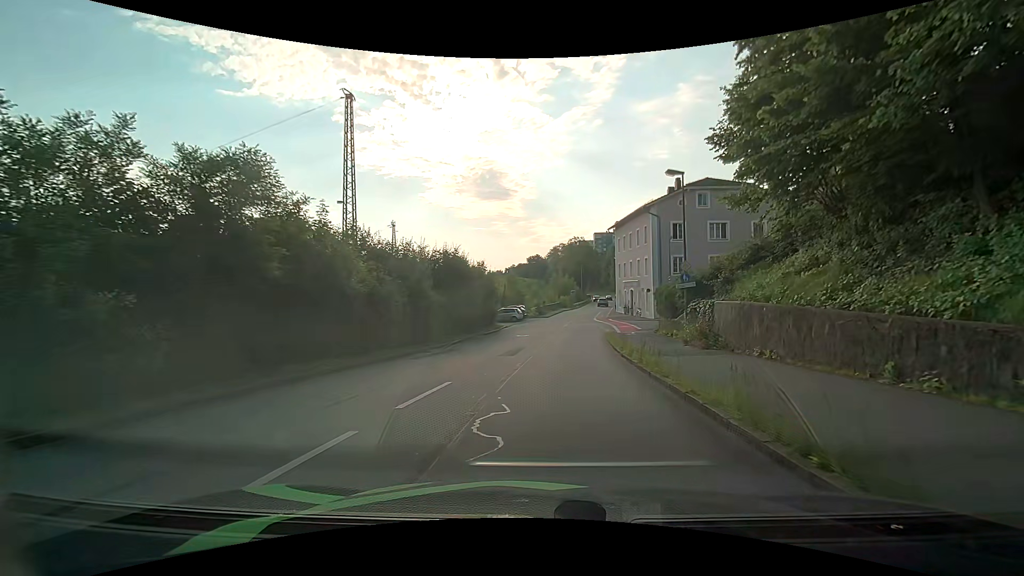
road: residential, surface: asphalt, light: Day
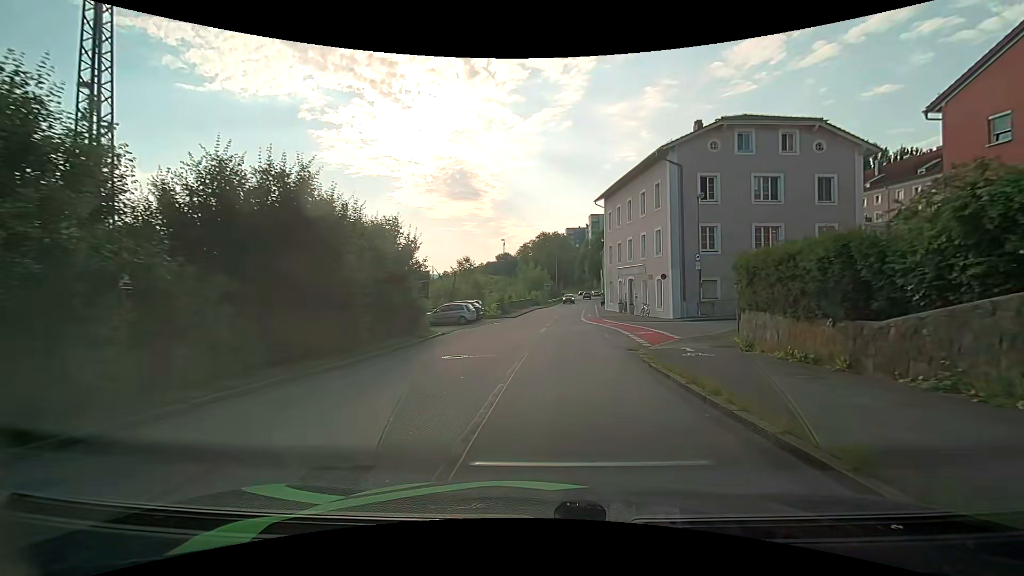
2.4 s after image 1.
(+0.7, +17.8) m; +4°
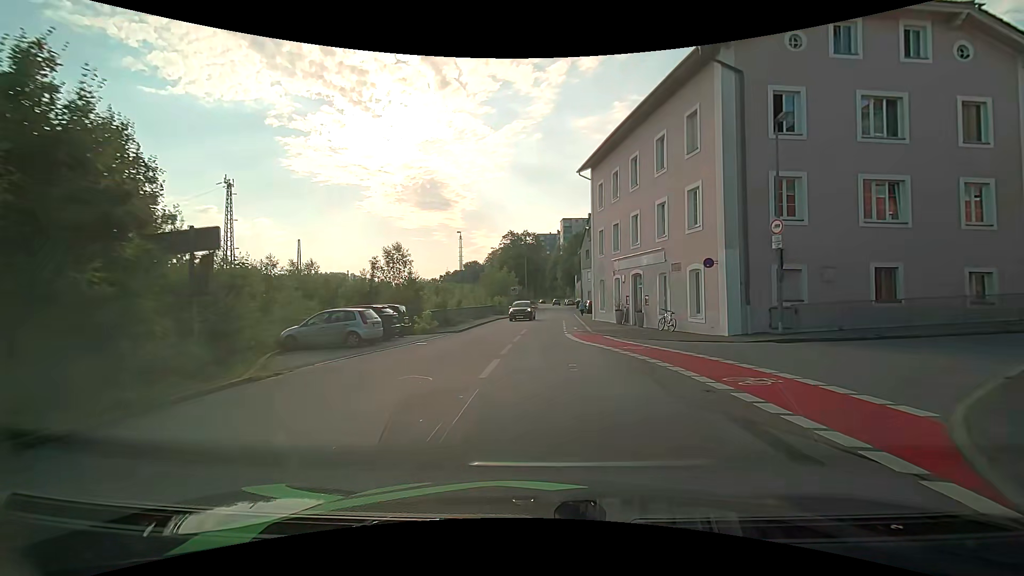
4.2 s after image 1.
(+0.6, +15.0) m; +4°
(0, +10) (0, +20) (+1, +30) (+1, +40) (+1, +50) (+2, +60) (+2, +70) (+3, +80) (+3, +90) (+4, +100) m
